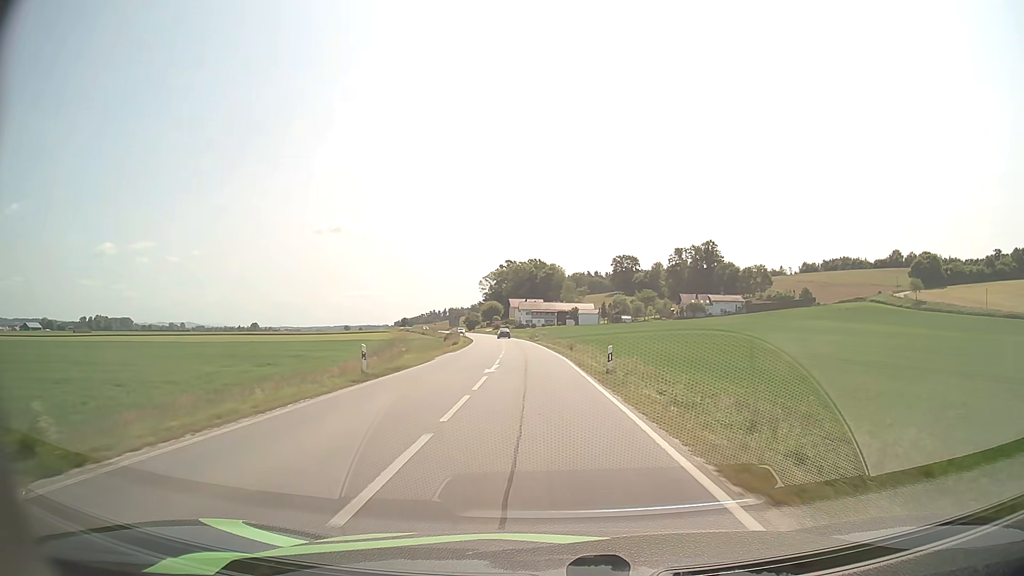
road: secondary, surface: asphalt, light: Day
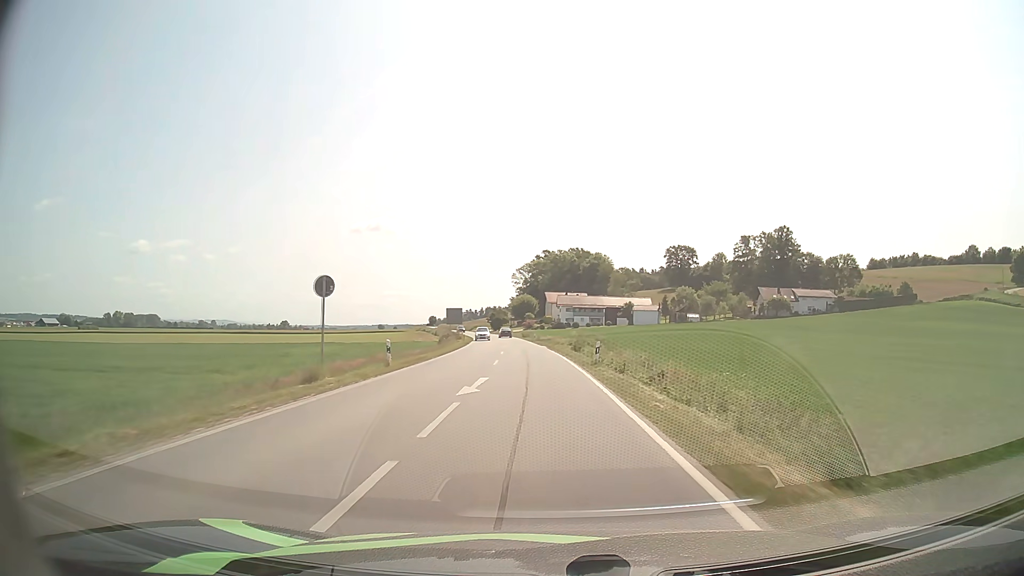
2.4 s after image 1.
(-1.5, +47.0) m; -3°
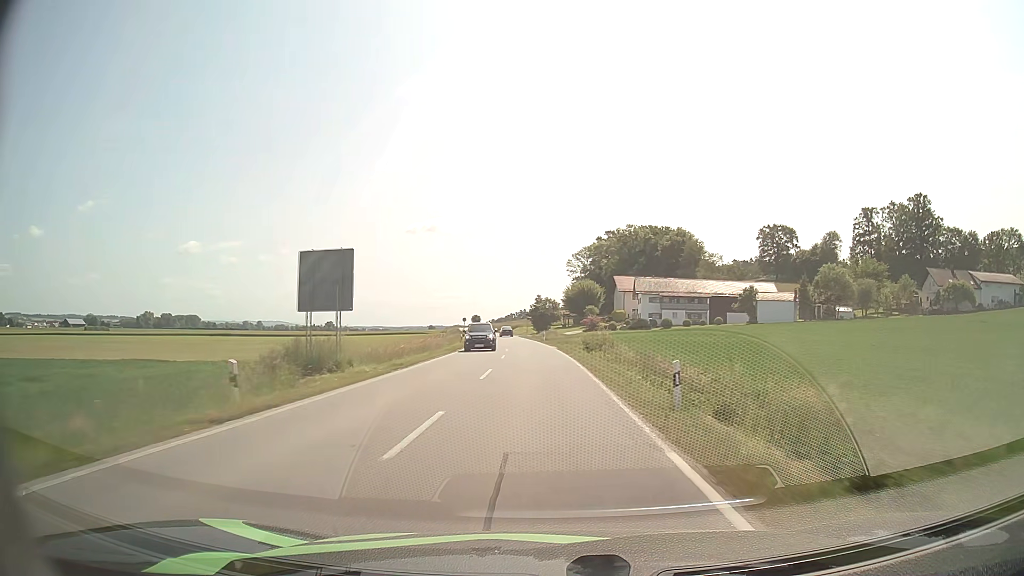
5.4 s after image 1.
(-2.6, +63.4) m; -5°
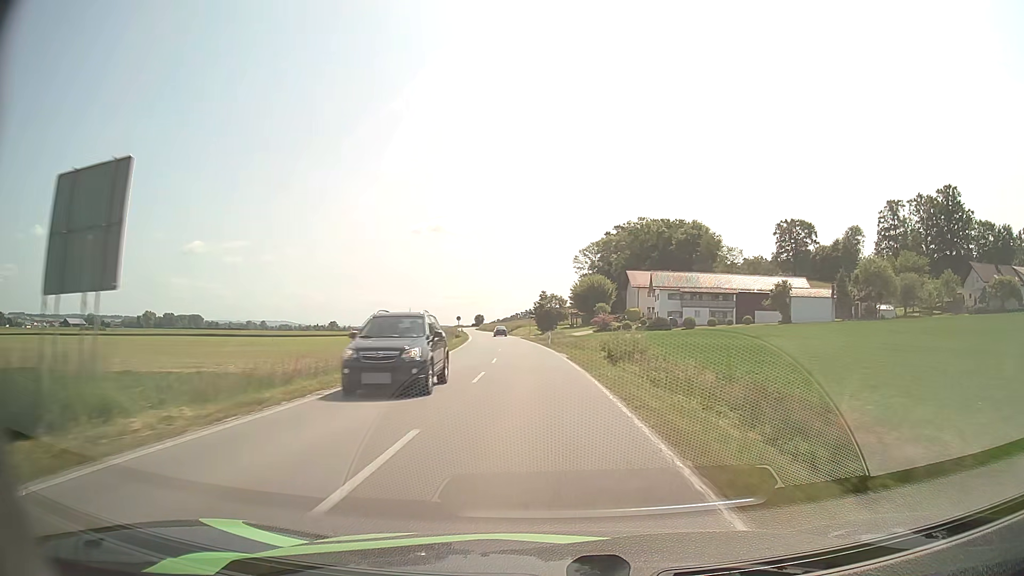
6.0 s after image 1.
(0.0, +13.0) m; 0°
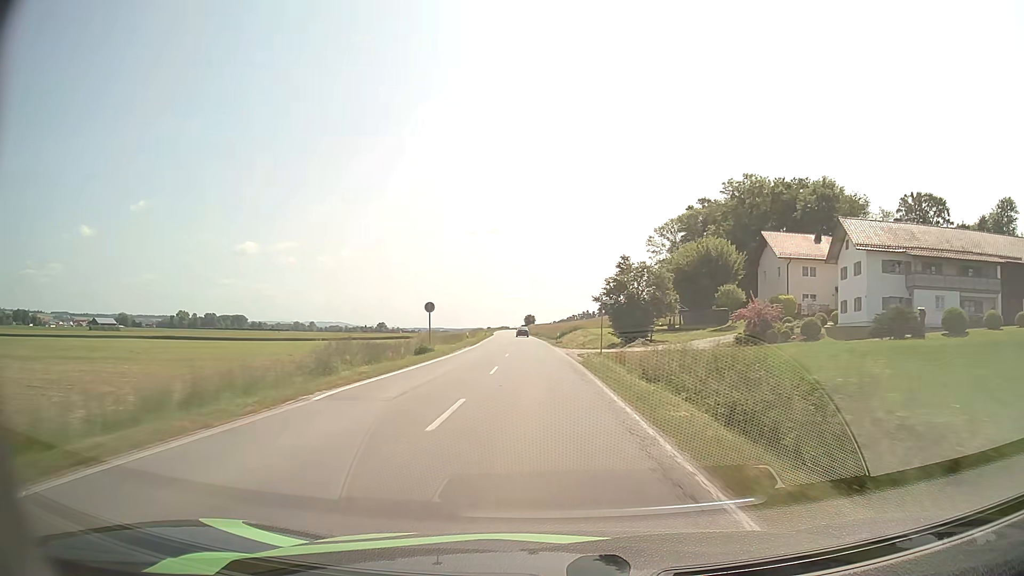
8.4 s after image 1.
(-2.2, +54.1) m; -5°
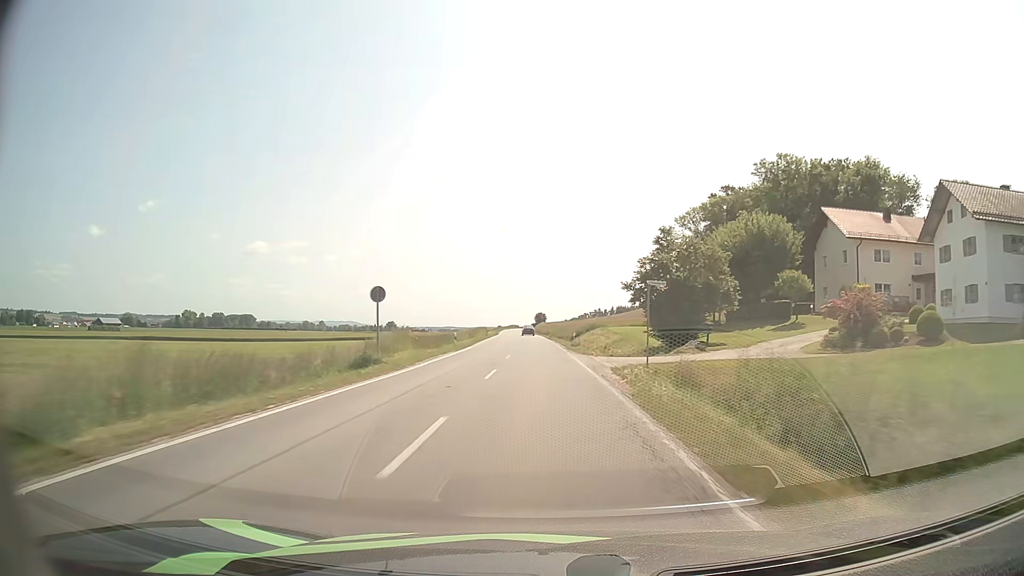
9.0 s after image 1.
(-0.1, +14.0) m; -1°
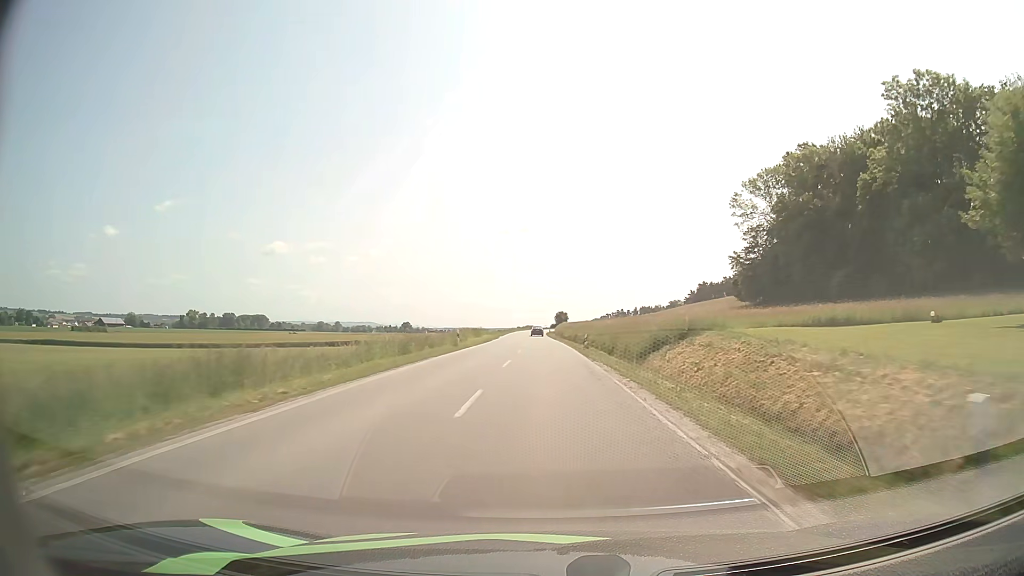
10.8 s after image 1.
(-0.8, +41.8) m; -2°
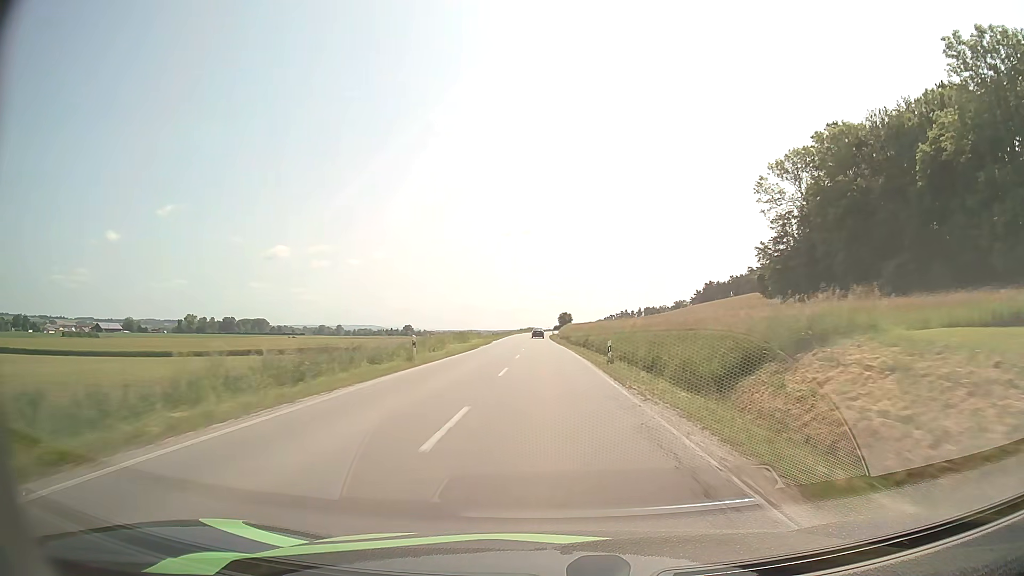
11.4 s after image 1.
(0.0, +14.0) m; 0°
(0, +10) (0, +20) (0, +30) (0, +40) (0, +50) (0, +60) (-1, +70) (-1, +80) (-1, +90) (-1, +100) m
